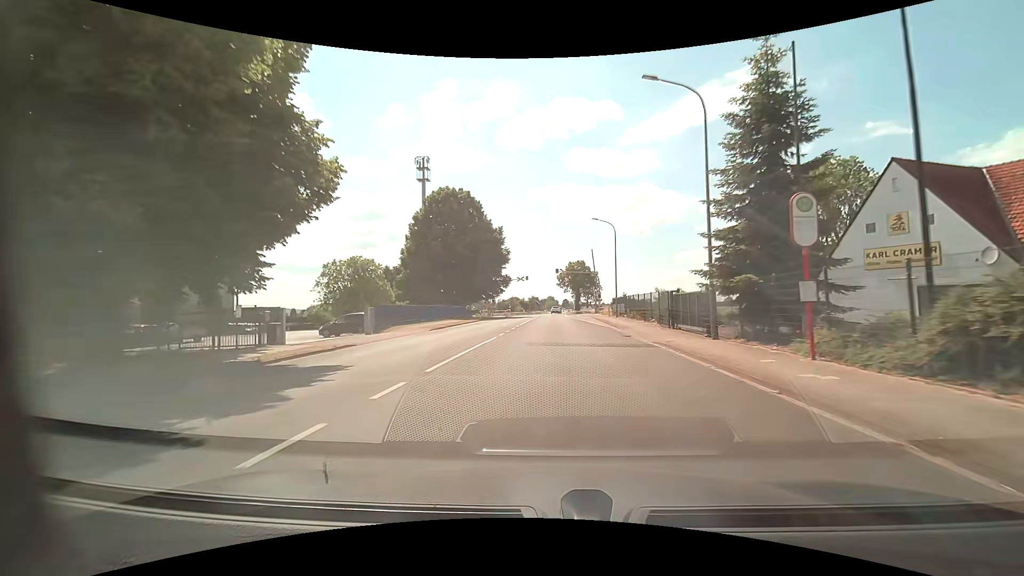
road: tertiary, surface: asphalt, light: Day
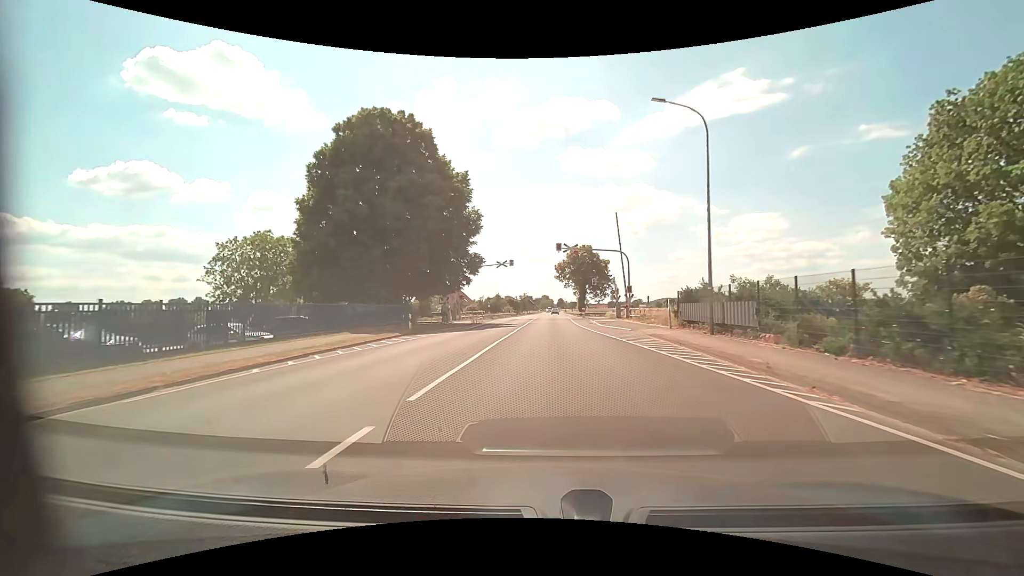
(0.0, +27.8) m; 0°
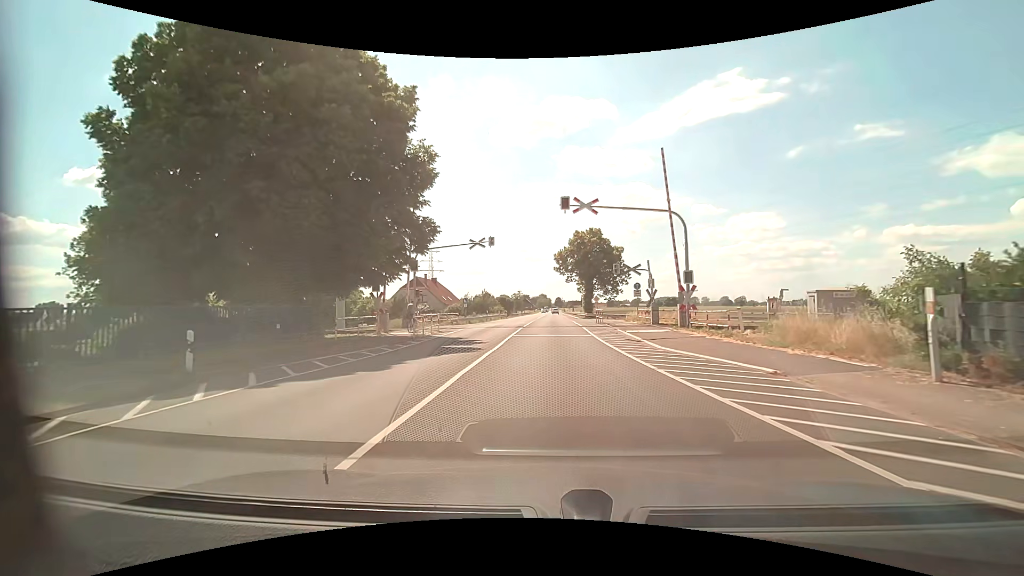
(+0.1, +17.6) m; 0°
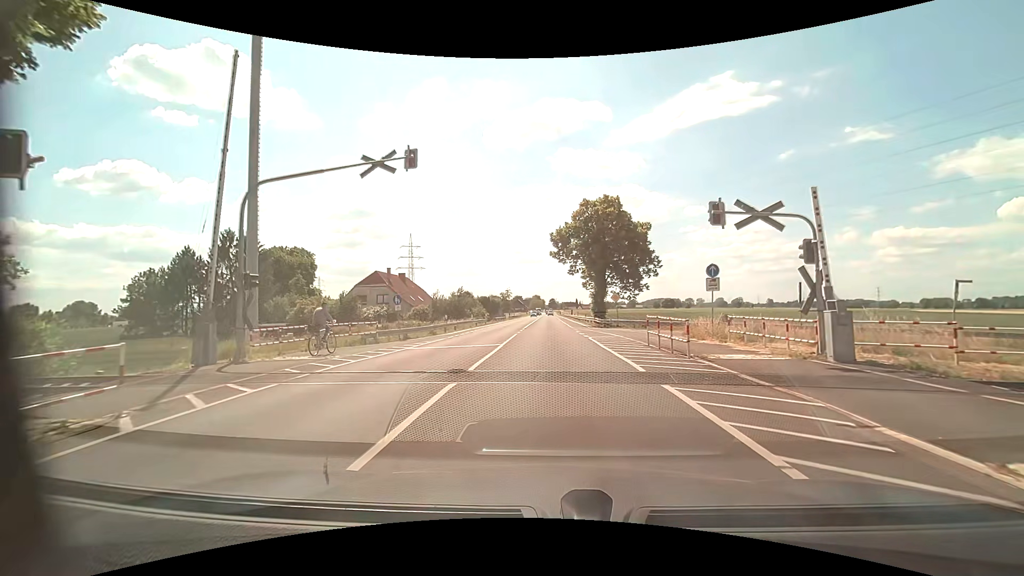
(+0.1, +20.6) m; +1°
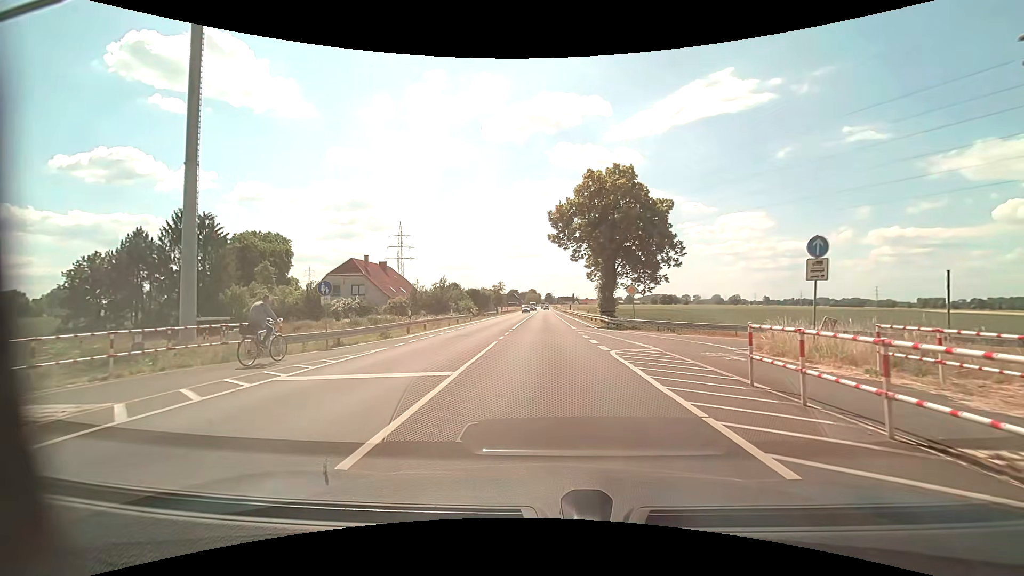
(0.0, +8.8) m; -1°
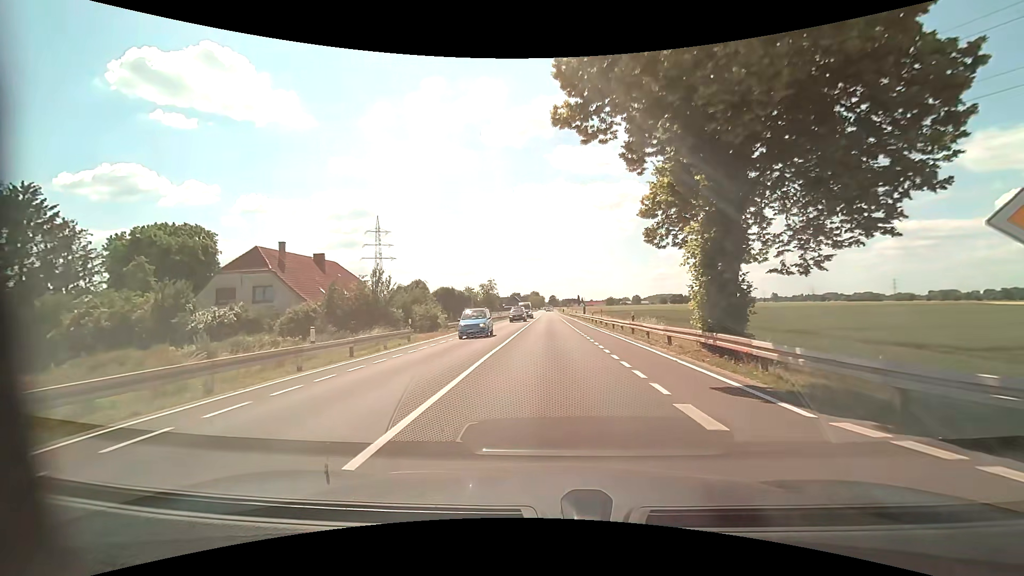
(+0.3, +24.9) m; 0°
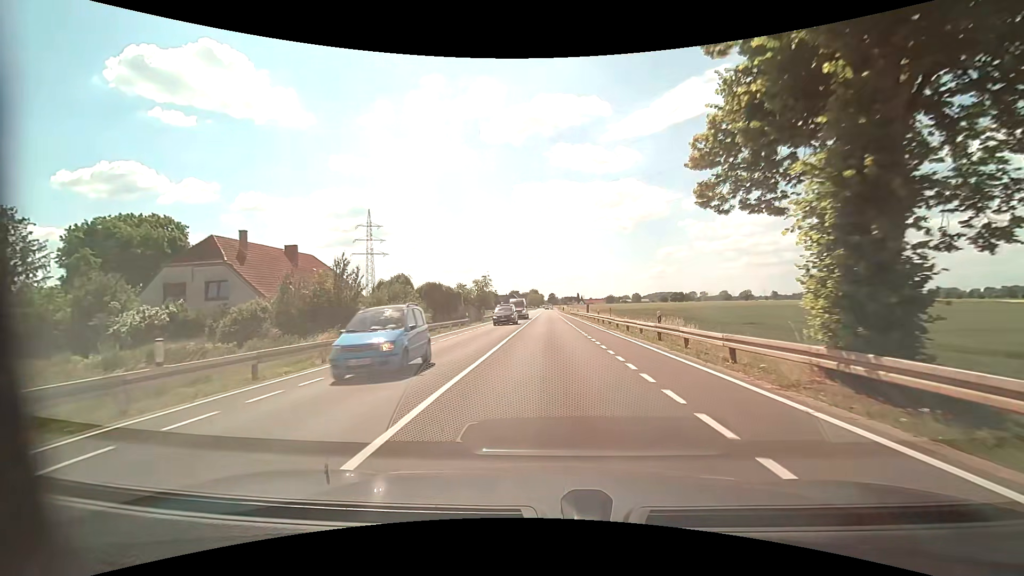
(0.0, +6.4) m; 0°
